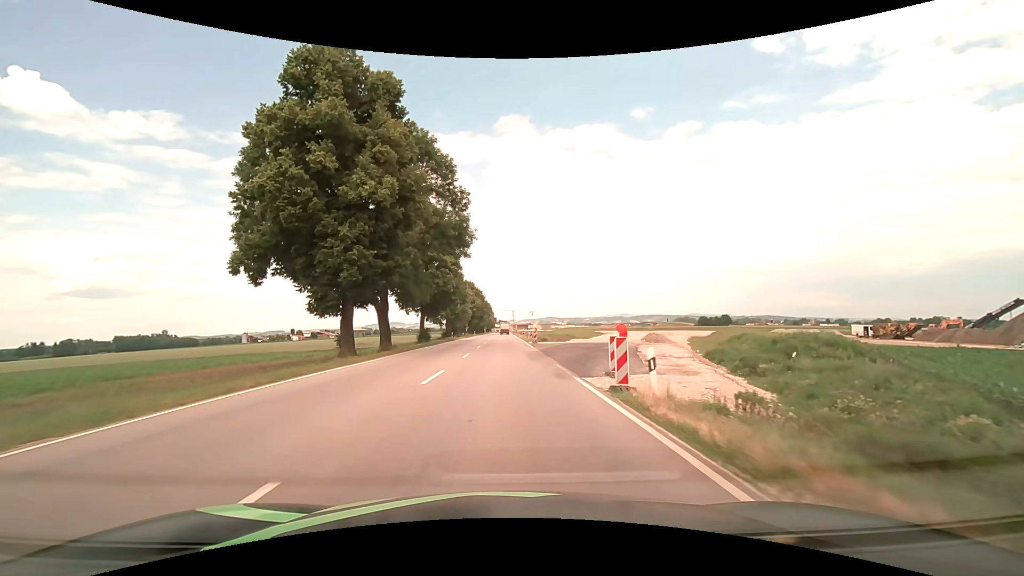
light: Day
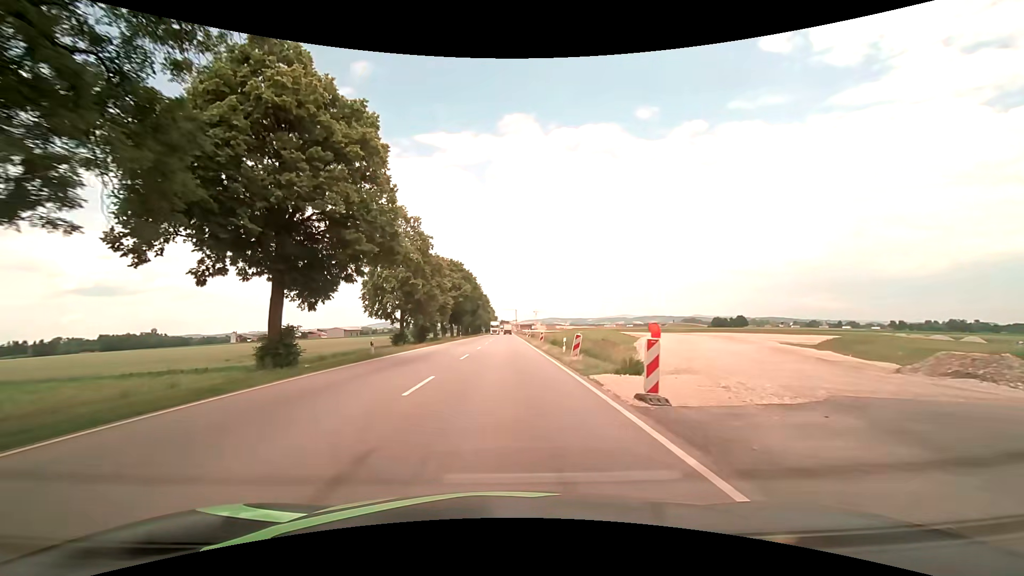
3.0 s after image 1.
(0.0, +38.1) m; 0°
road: unclassified
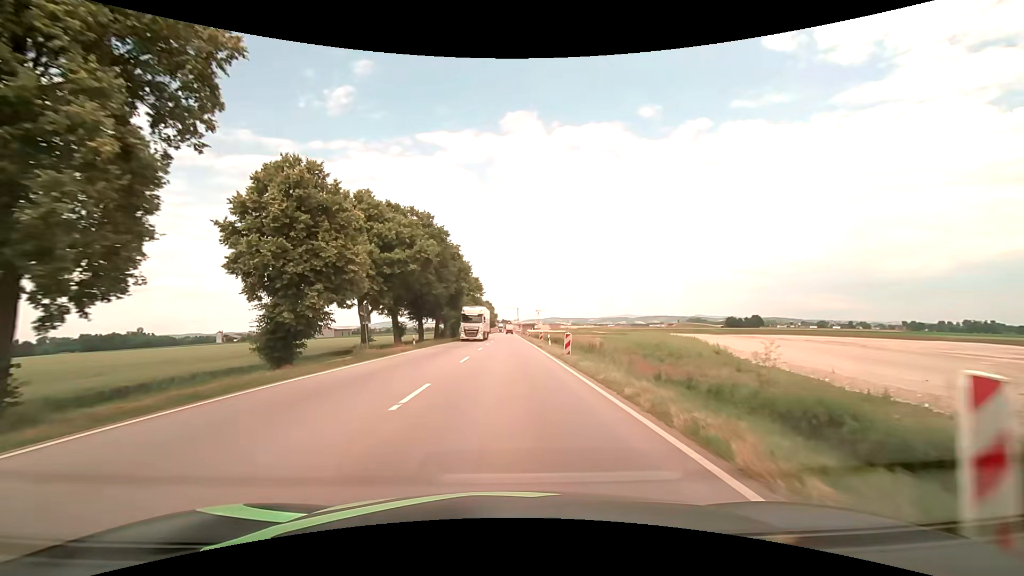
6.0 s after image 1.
(-0.4, +38.1) m; -1°
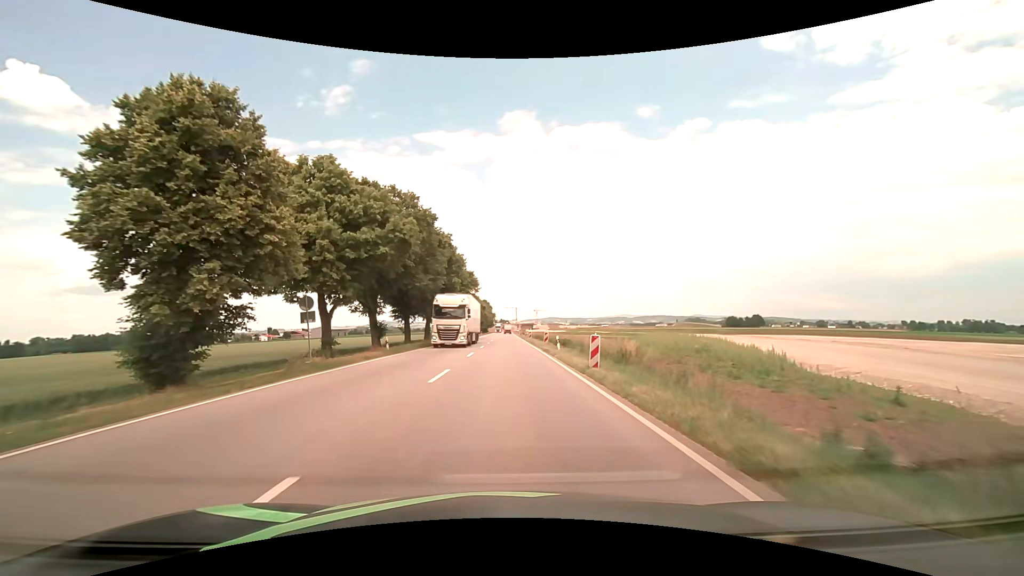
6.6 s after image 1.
(0.0, +7.6) m; 0°
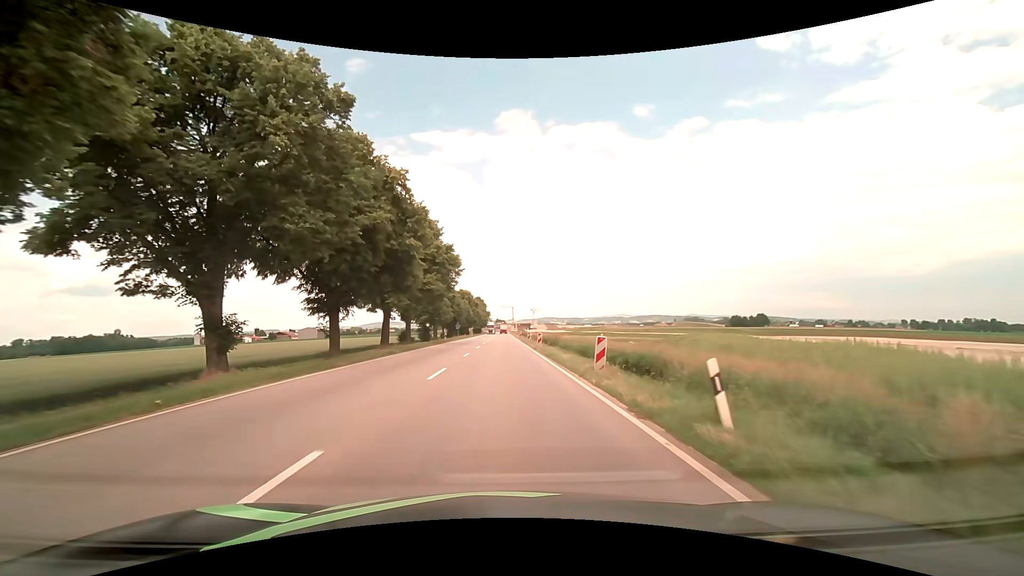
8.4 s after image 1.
(0.0, +22.9) m; 0°
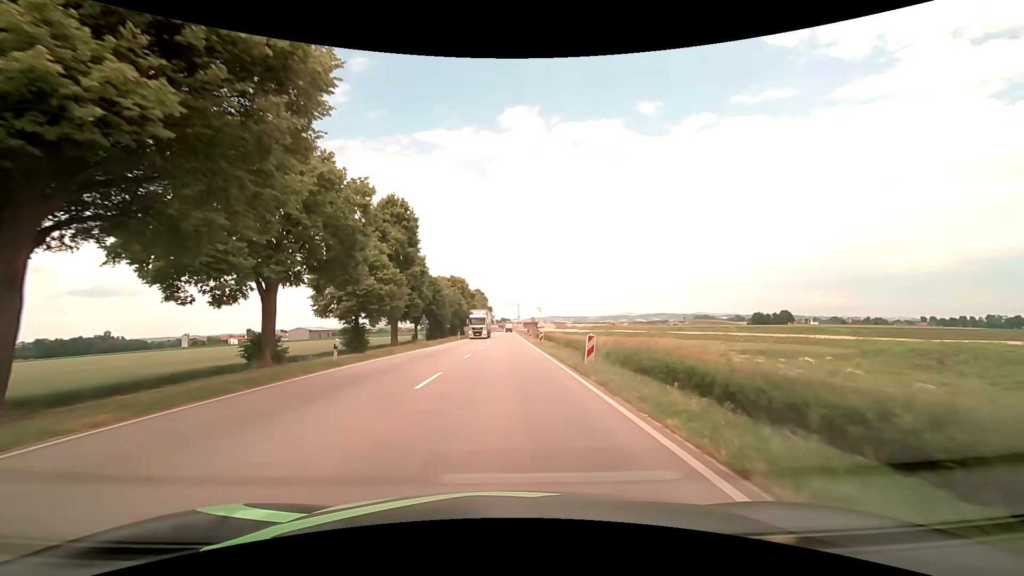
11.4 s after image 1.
(-0.2, +38.3) m; -1°
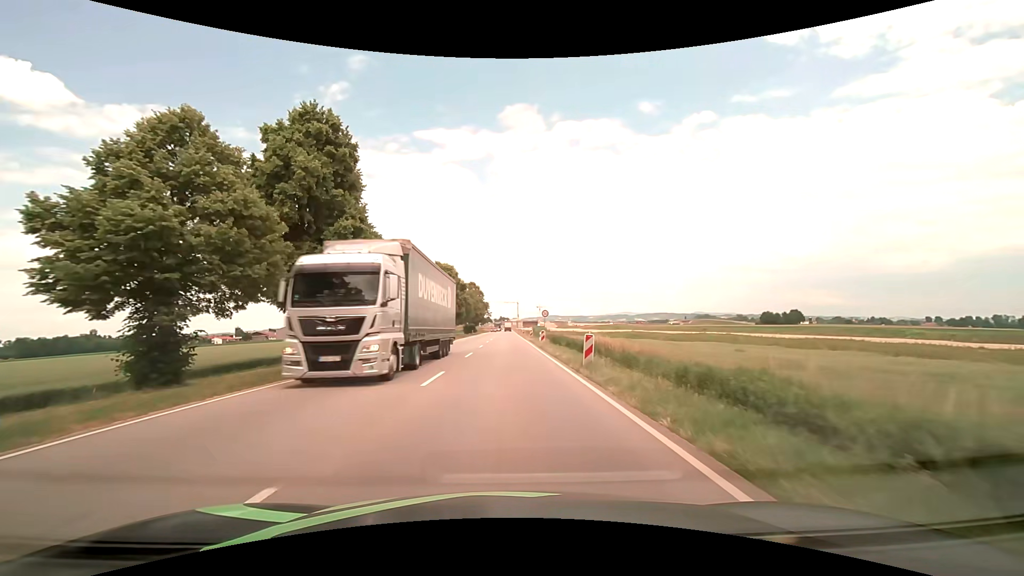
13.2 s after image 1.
(+0.1, +23.0) m; 0°
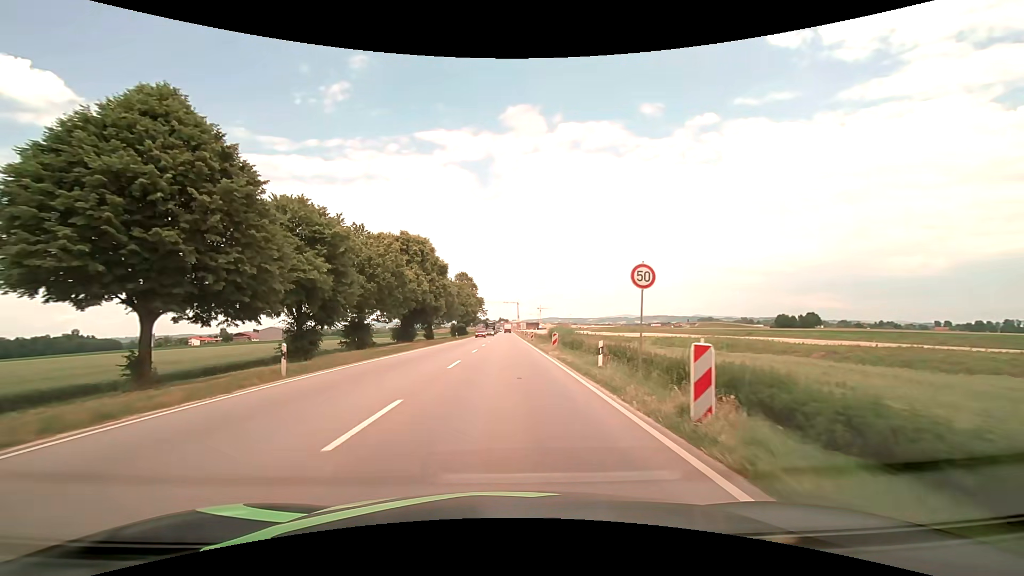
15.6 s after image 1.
(+0.2, +30.7) m; +1°
(0, +10) (0, +20) (0, +30) (0, +40) (0, +50) (0, +60) (0, +70) (0, +80) (0, +90) (0, +100) m
